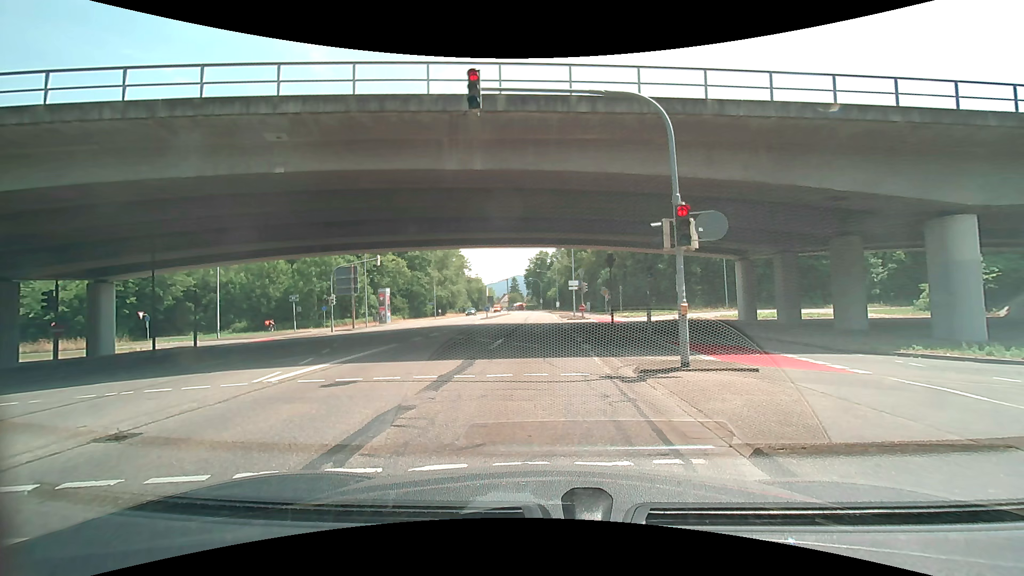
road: secondary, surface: asphalt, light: Day
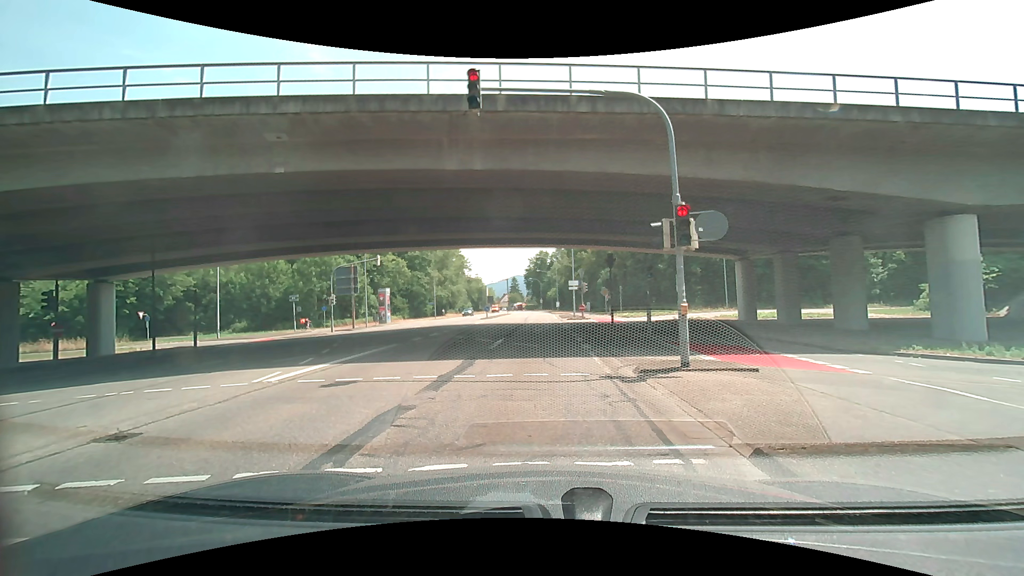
(0.0, 0.0) m; 0°
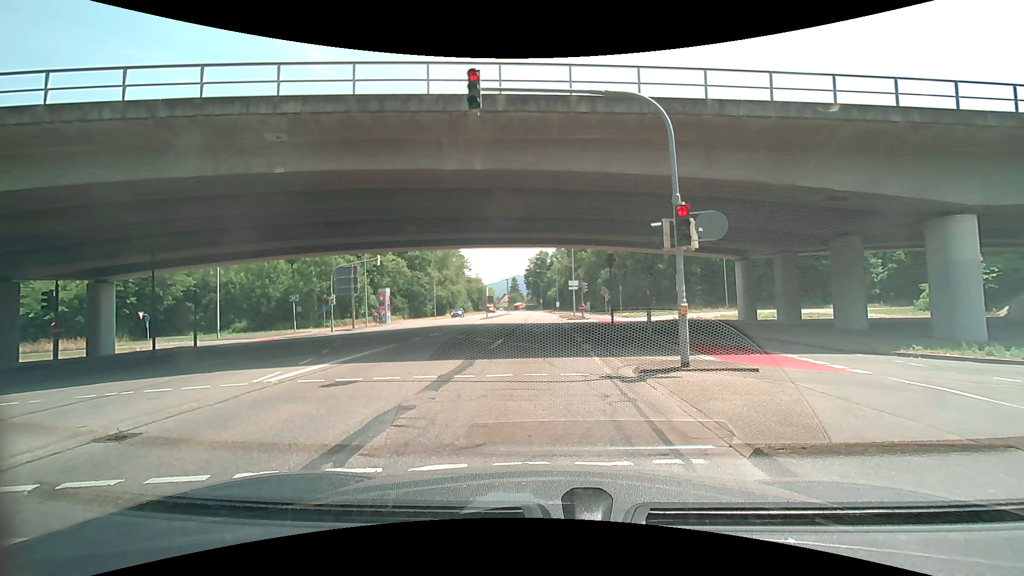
(0.0, 0.0) m; 0°
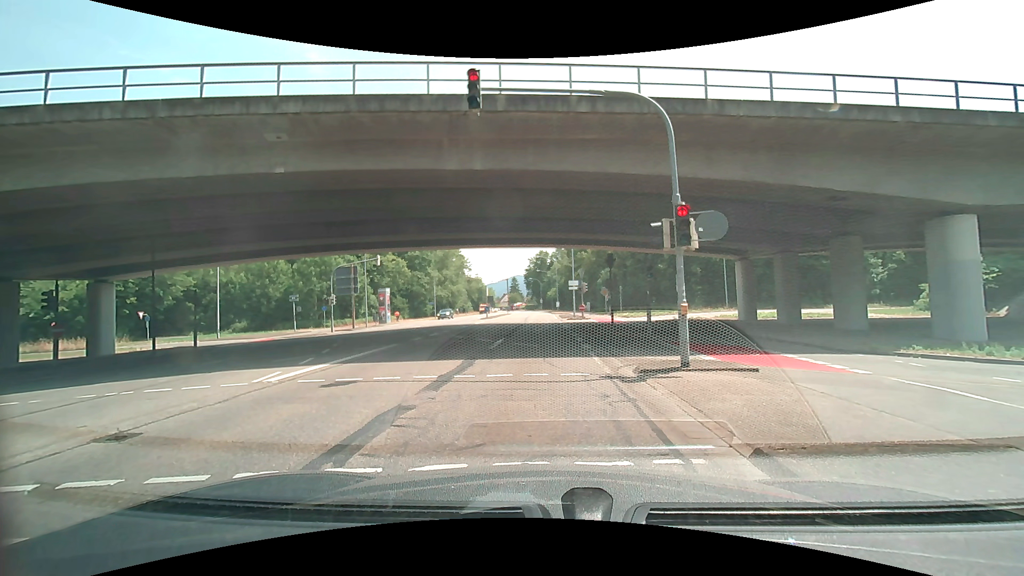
(0.0, 0.0) m; 0°
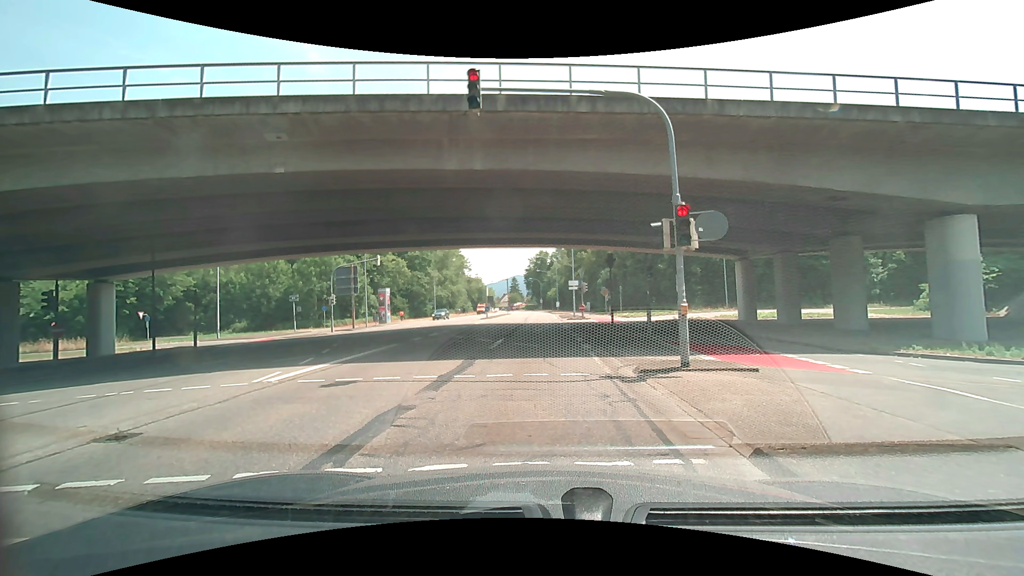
(0.0, 0.0) m; 0°
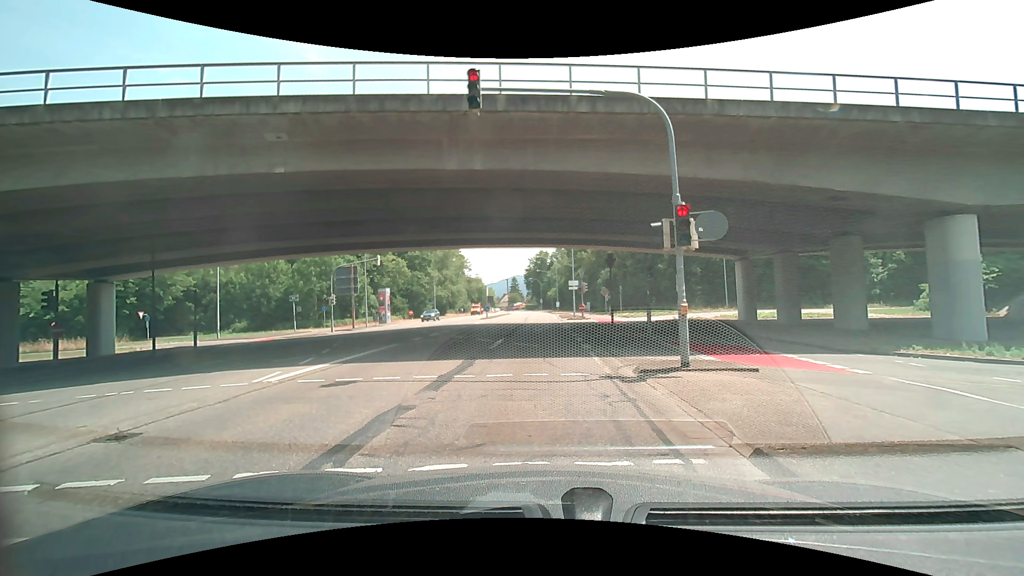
(0.0, 0.0) m; 0°
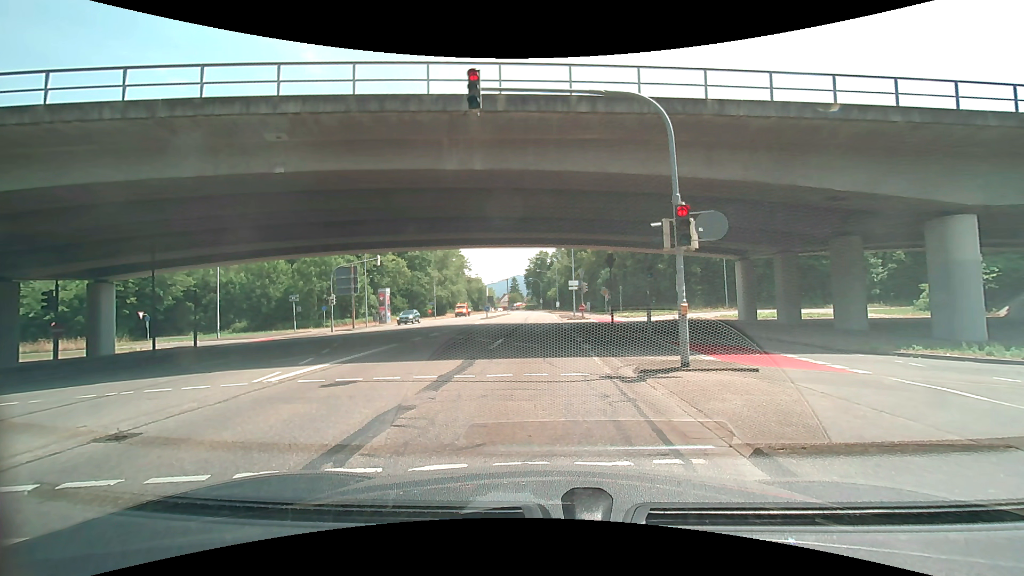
(0.0, 0.0) m; 0°
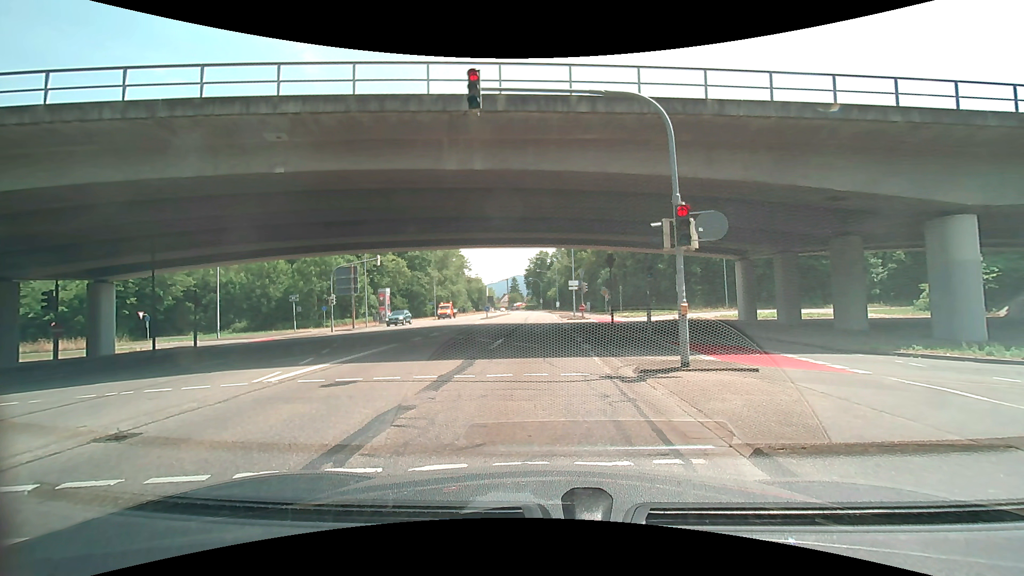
(0.0, 0.0) m; 0°
(-1, +10) (-1, +20) (-2, +30) (-3, +40) (-4, +50) (-5, +60) (-6, +70) (-6, +80) (-7, +90) (-8, +100) m
